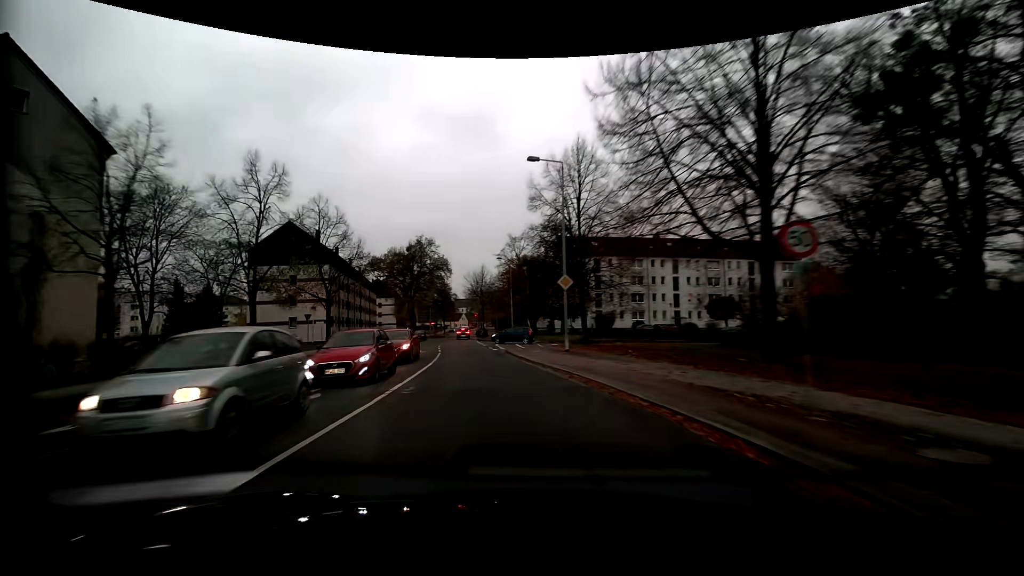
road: residential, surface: asphalt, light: Day
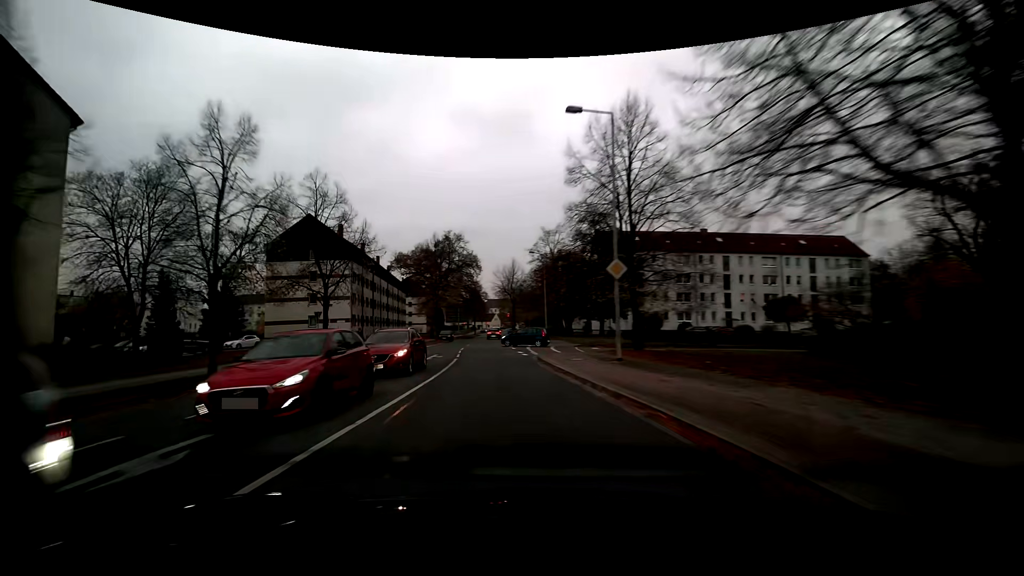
(-0.2, +5.9) m; -4°
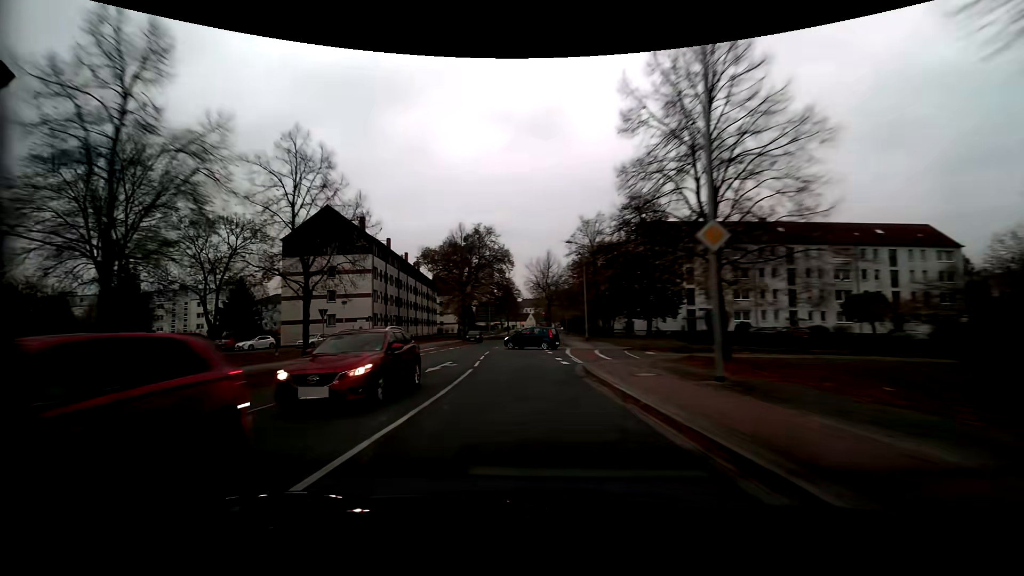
(-0.3, +6.5) m; -4°
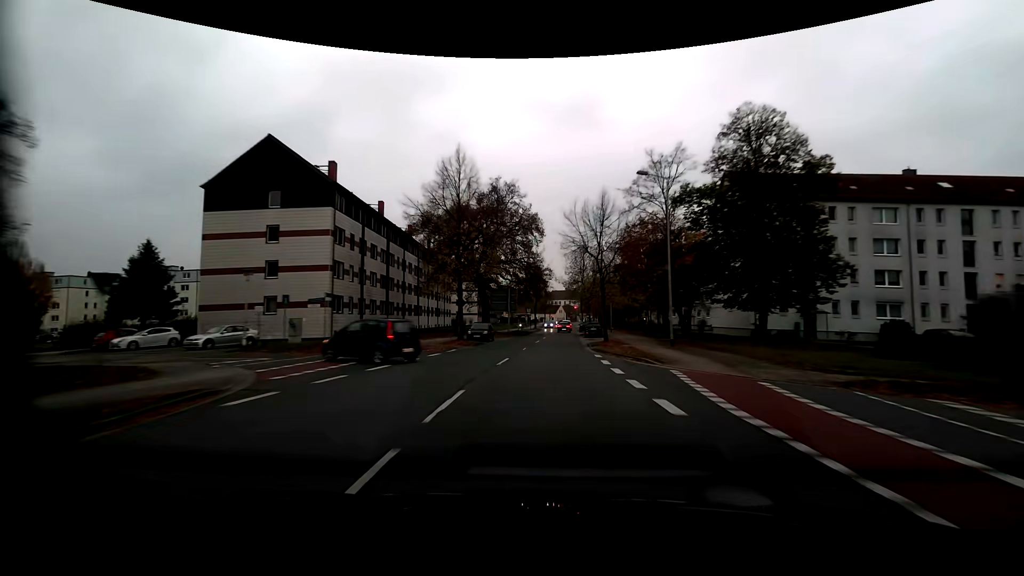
(-0.9, +20.9) m; -3°
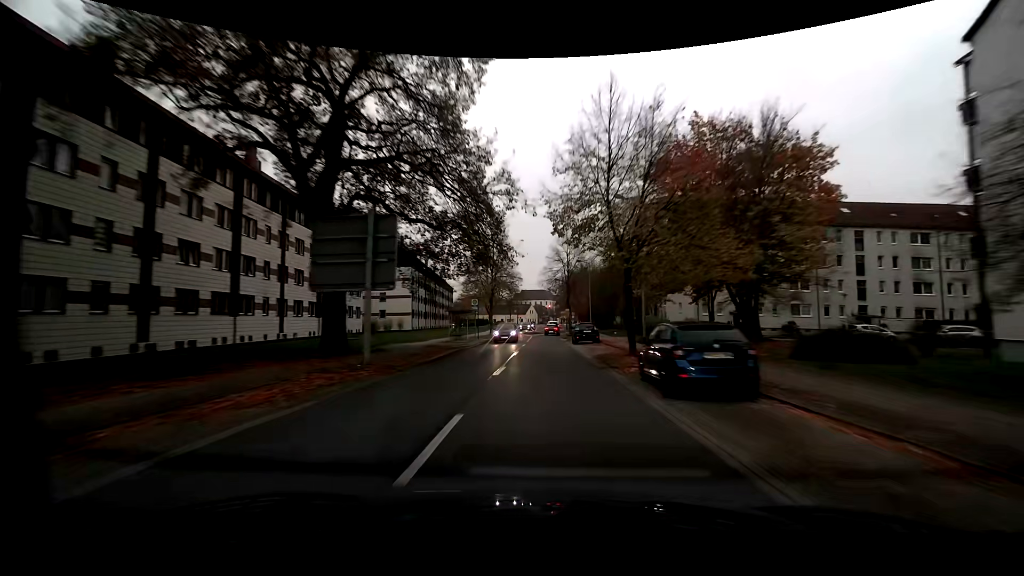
(+1.5, +38.7) m; +4°
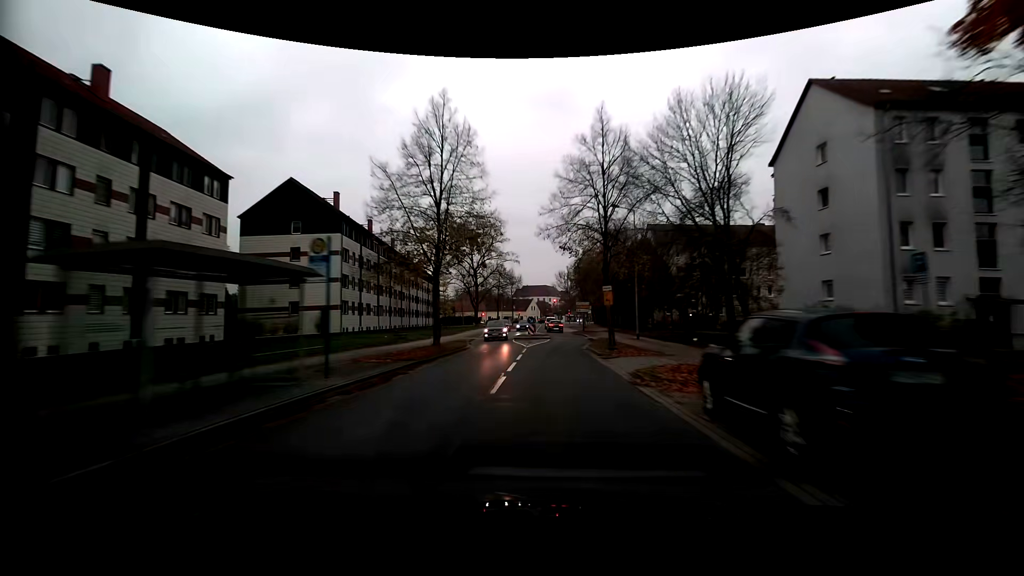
(-0.1, +30.5) m; -1°
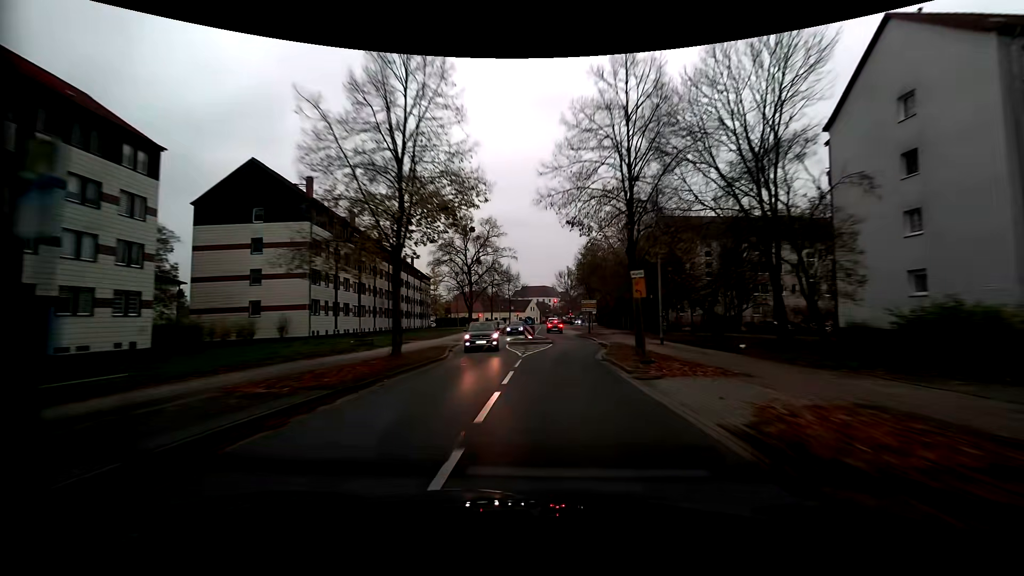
(0.0, +7.1) m; -2°
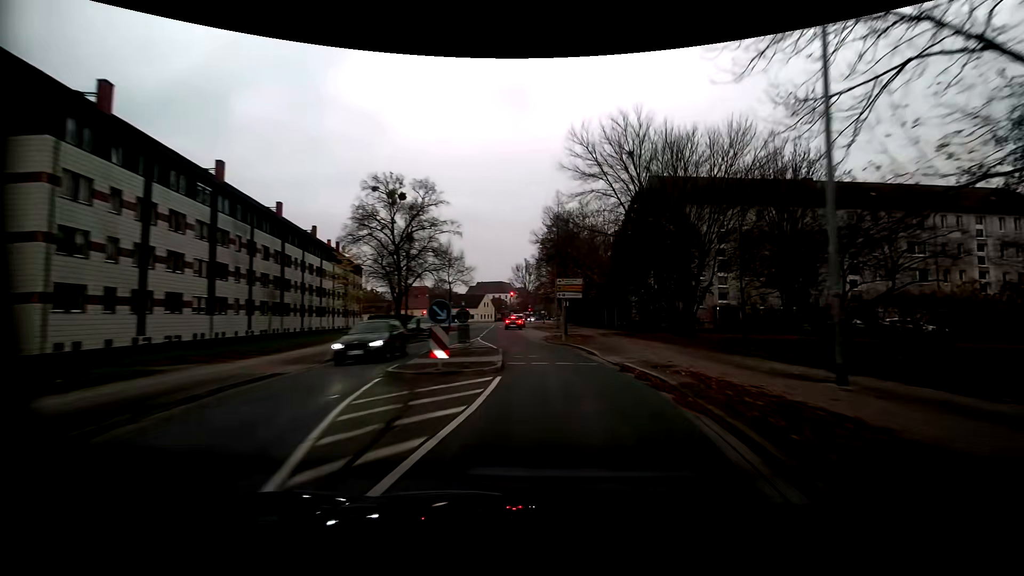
(+1.2, +20.1) m; +7°
